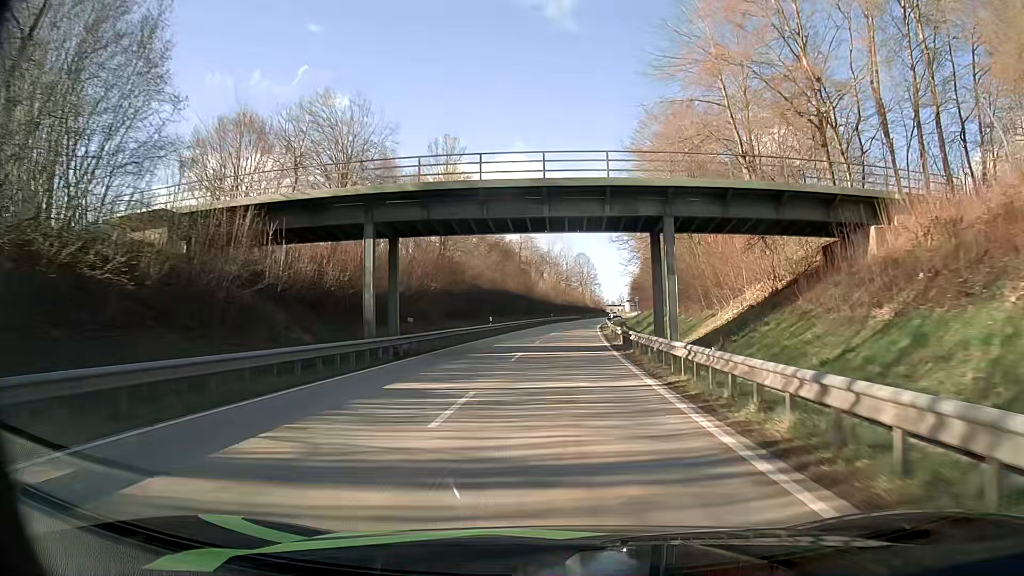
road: secondary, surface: asphalt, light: Day
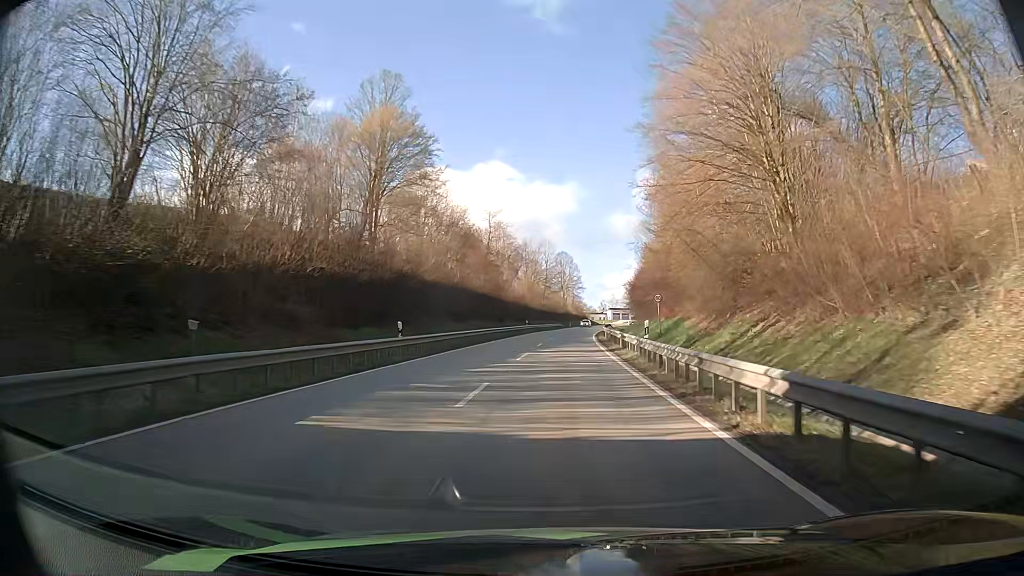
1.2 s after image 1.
(+0.4, +23.3) m; +2°
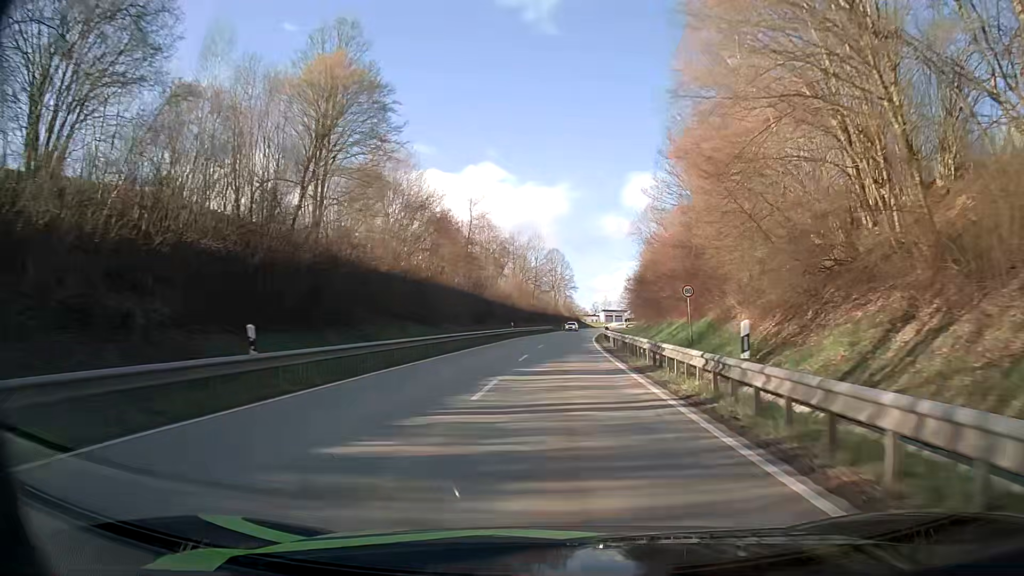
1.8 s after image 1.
(+0.1, +11.6) m; +1°
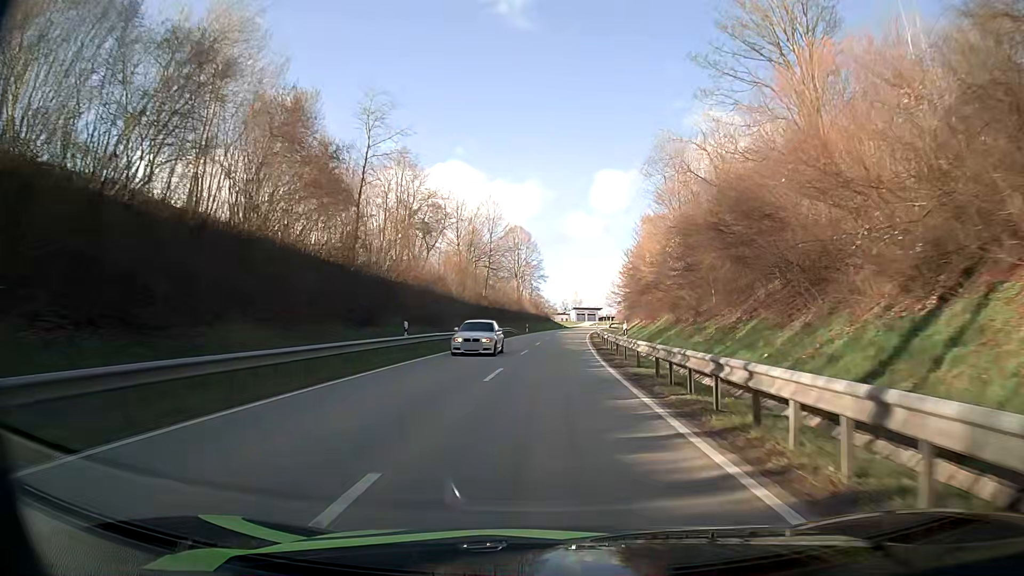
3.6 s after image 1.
(+0.7, +34.5) m; +2°
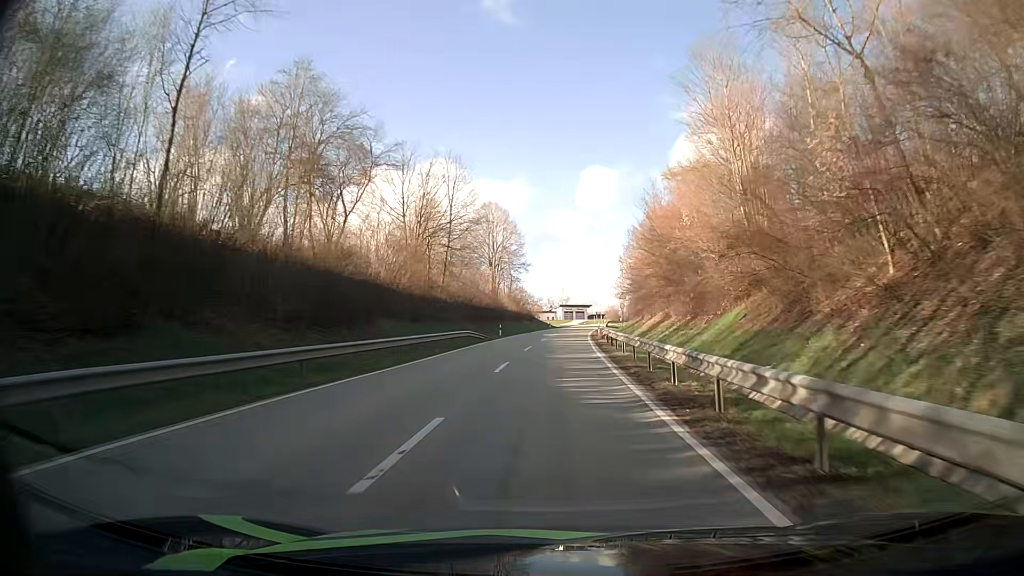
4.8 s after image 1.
(+0.3, +22.4) m; +2°
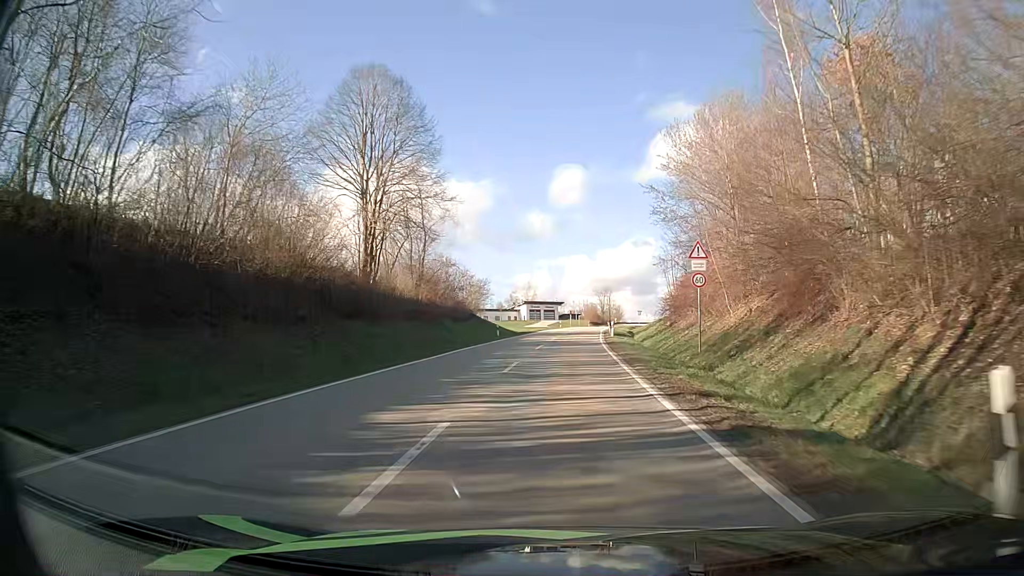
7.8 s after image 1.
(+1.2, +50.7) m; +3°
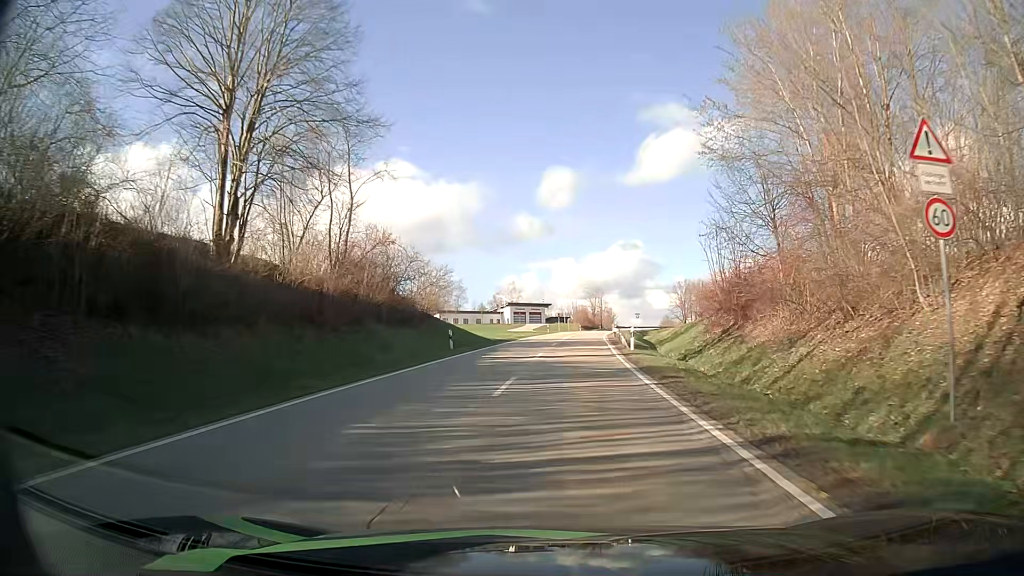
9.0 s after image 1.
(+0.2, +17.4) m; +1°
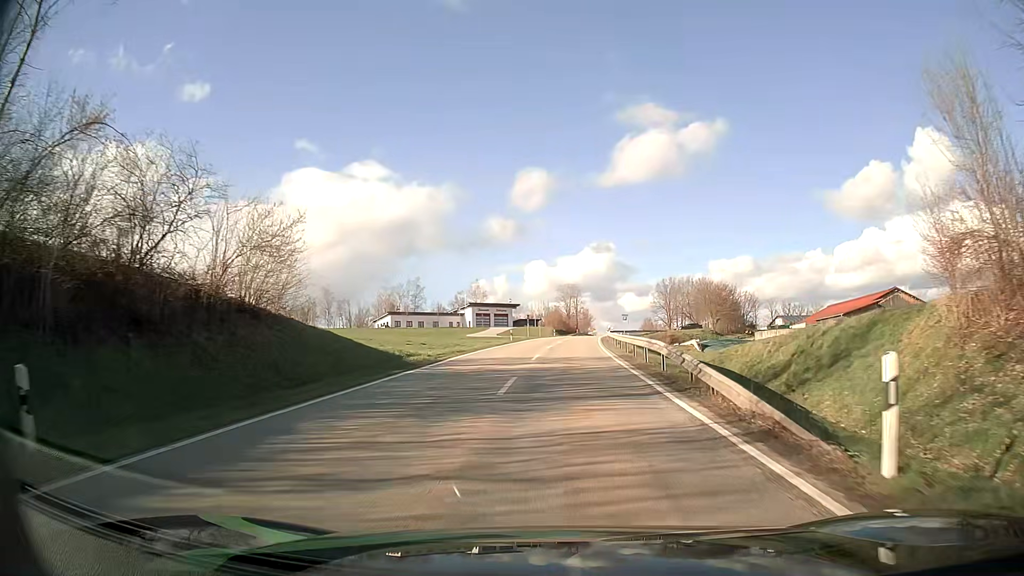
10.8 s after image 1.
(+0.5, +24.7) m; +3°
(0, +10) (0, +20) (+1, +30) (+1, +40) (+2, +50) (+2, +60) (+3, +70) (+4, +80) (+5, +90) (+6, +100) m
